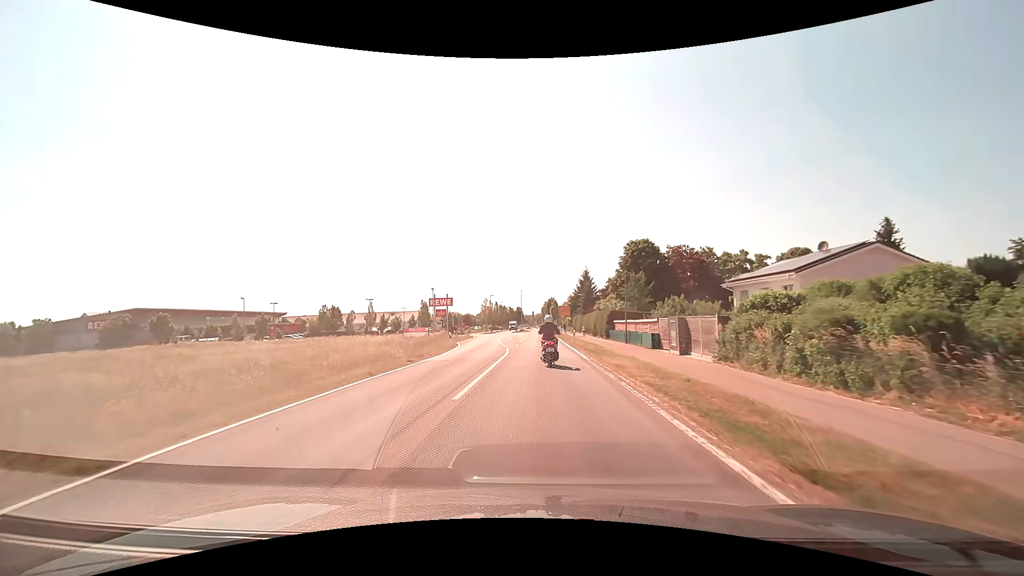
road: tertiary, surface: asphalt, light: Day
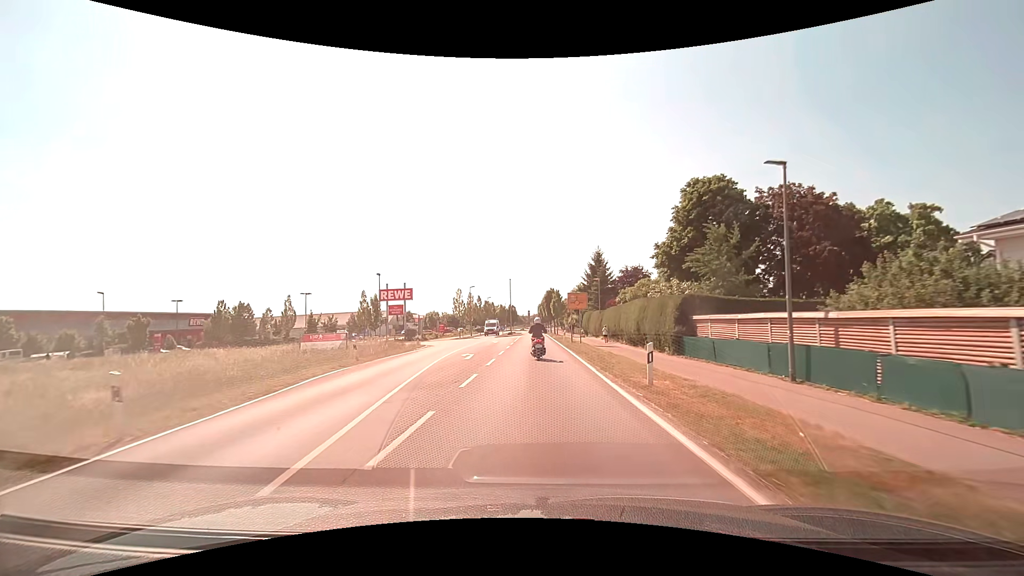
(+0.3, +28.2) m; 0°
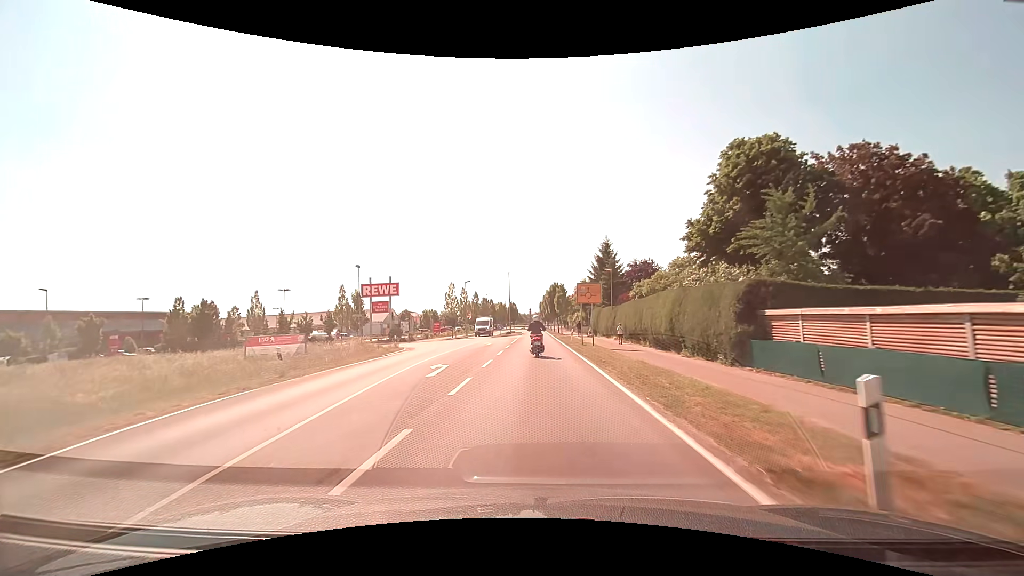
(0.0, +7.6) m; 0°
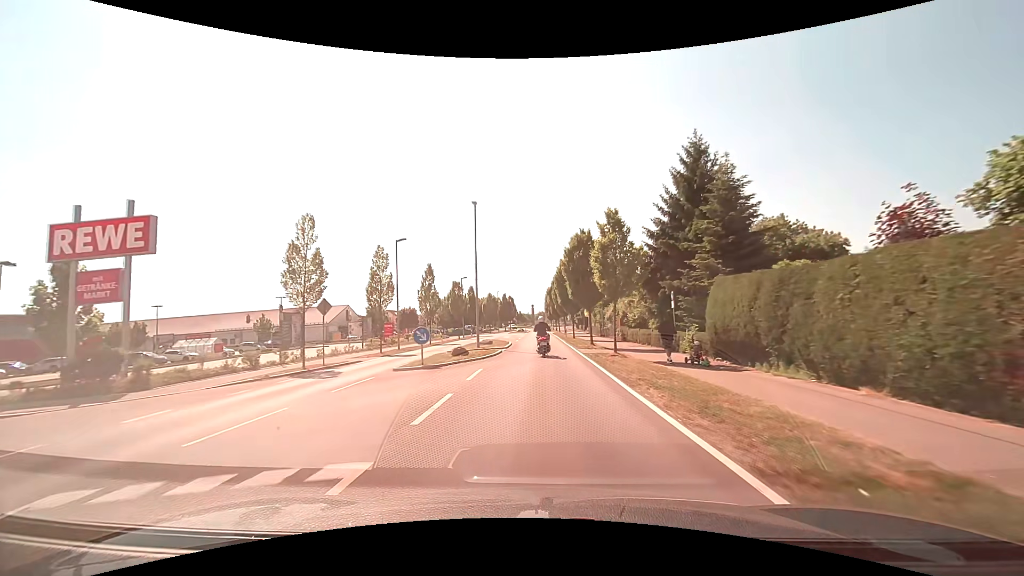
(0.0, +39.4) m; 0°
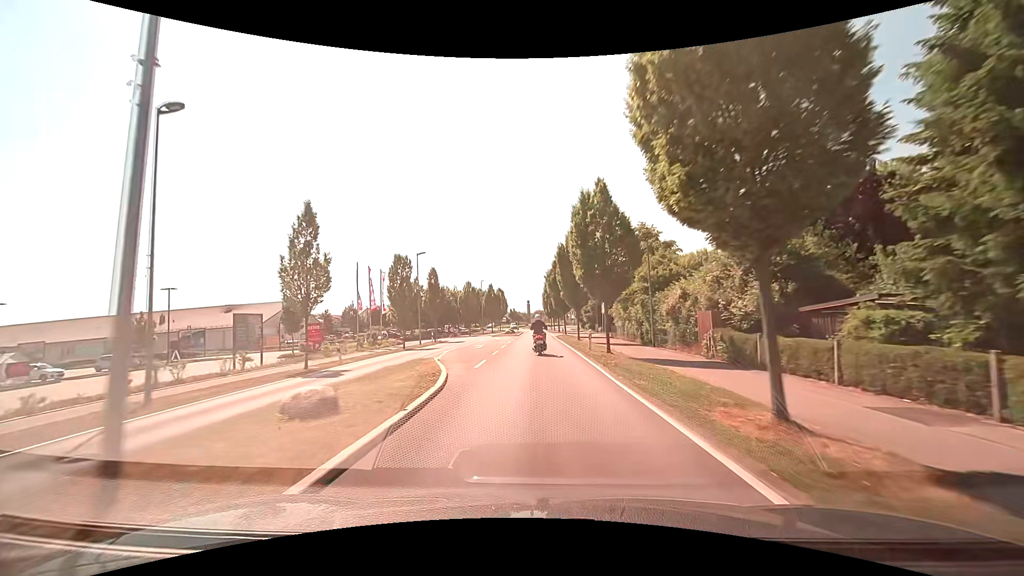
(+0.1, +23.9) m; +1°
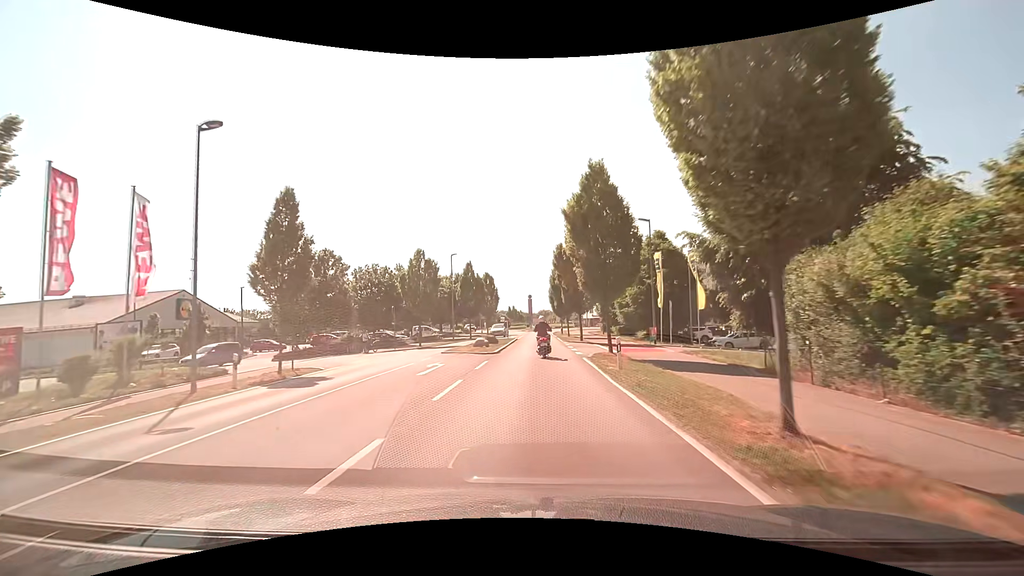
(-0.4, +30.0) m; -1°
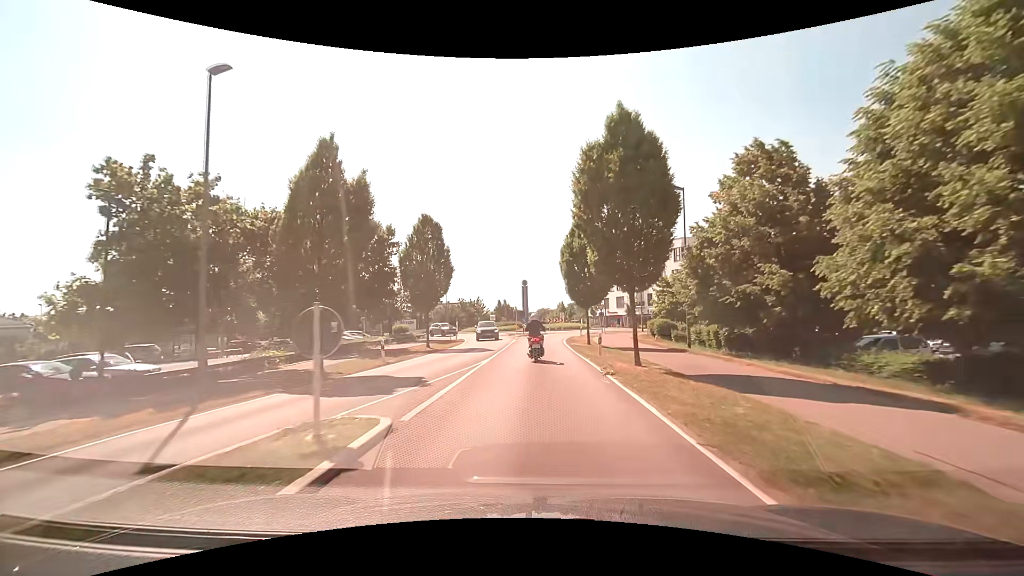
(-0.2, +35.8) m; 0°
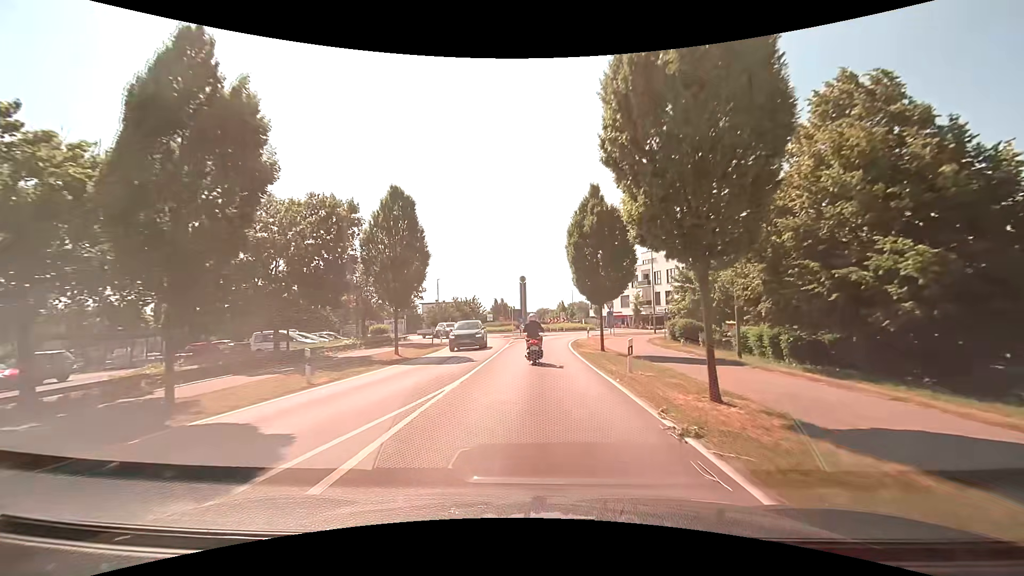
(0.0, +6.7) m; -1°
(0, +10) (0, +20) (+1, +30) (+2, +40) (+4, +50) (+9, +58) (+13, +67) (+11, +77) (+7, +86) (+4, +96) m
